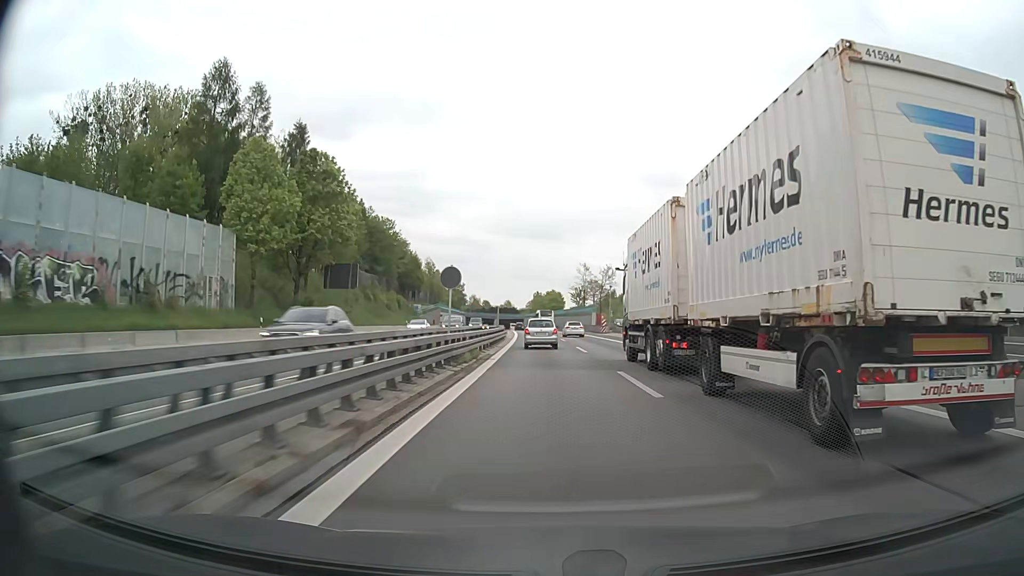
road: motorway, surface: asphalt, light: Day
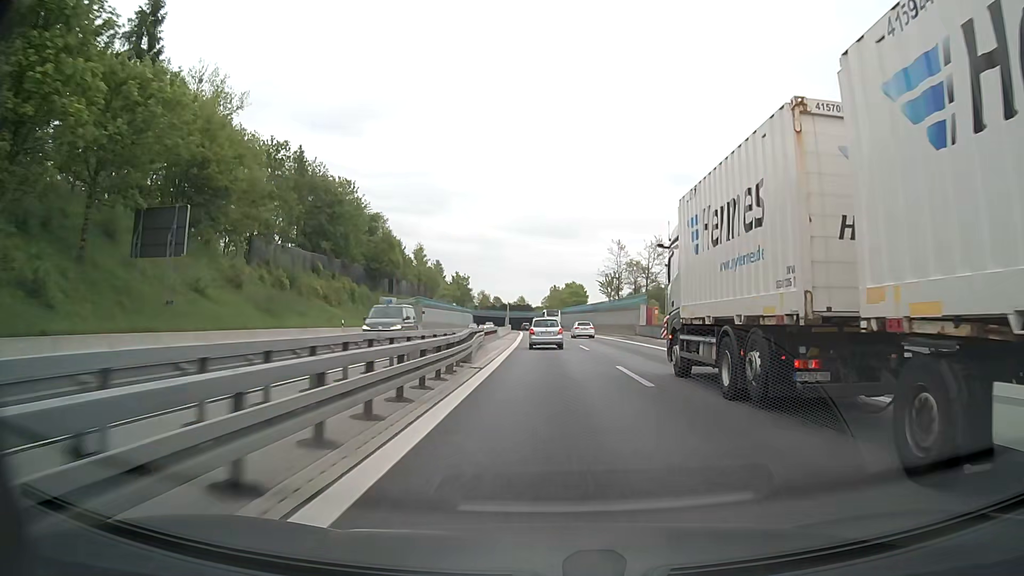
(-0.3, +34.1) m; -1°
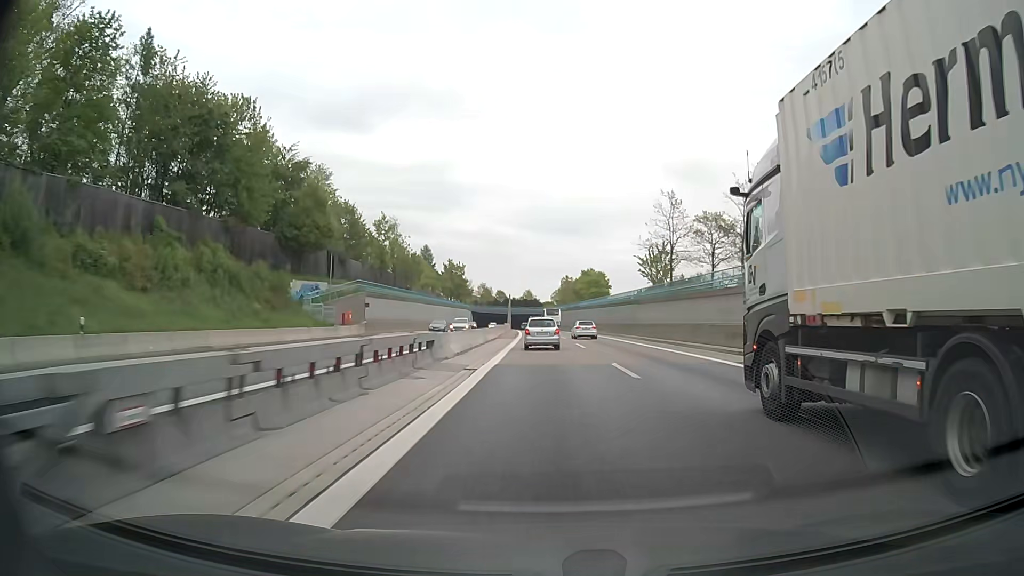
(-0.2, +34.0) m; -1°
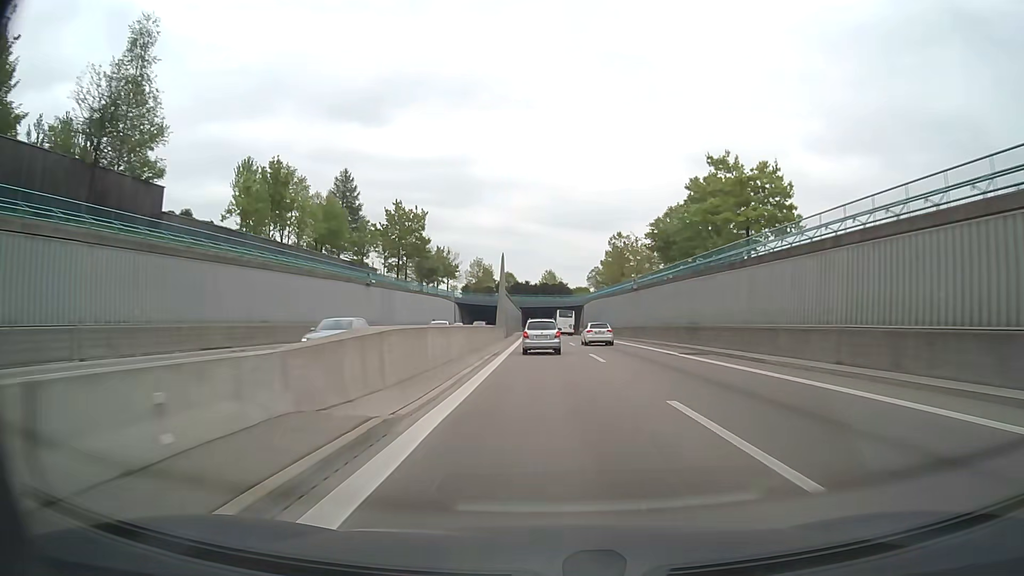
(-1.6, +83.0) m; -2°
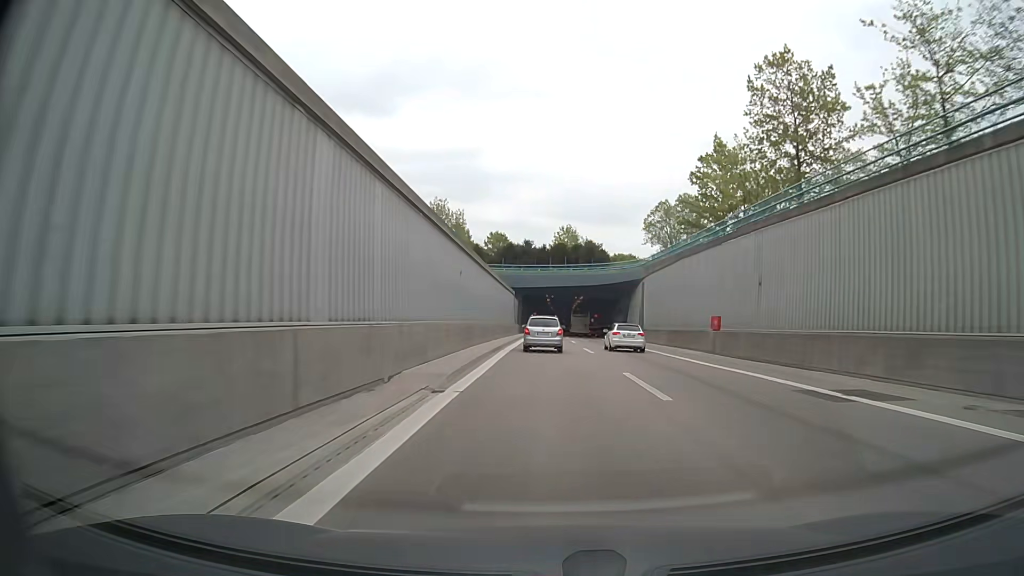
(-0.7, +66.2) m; -1°
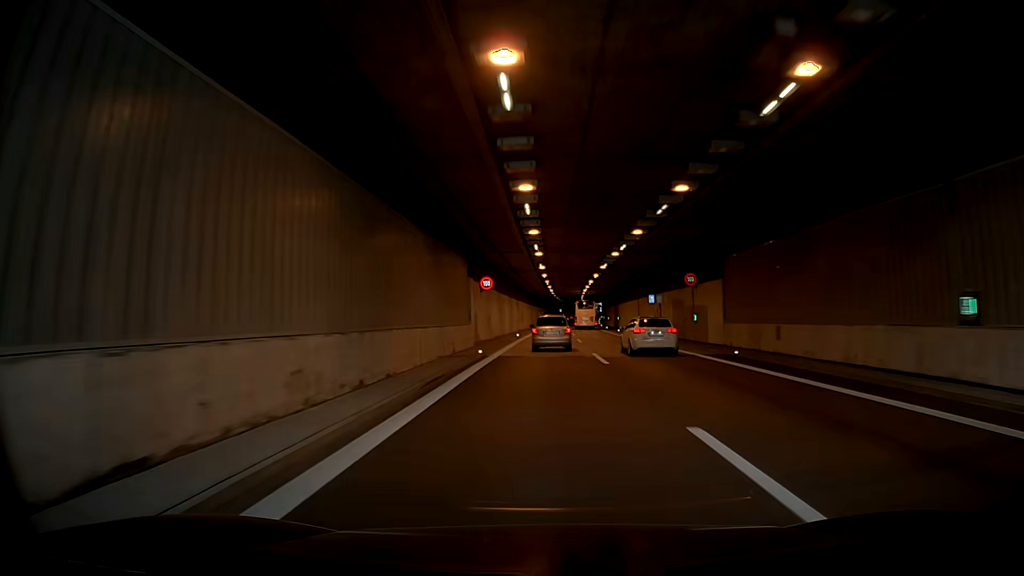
(-0.2, +81.9) m; 0°
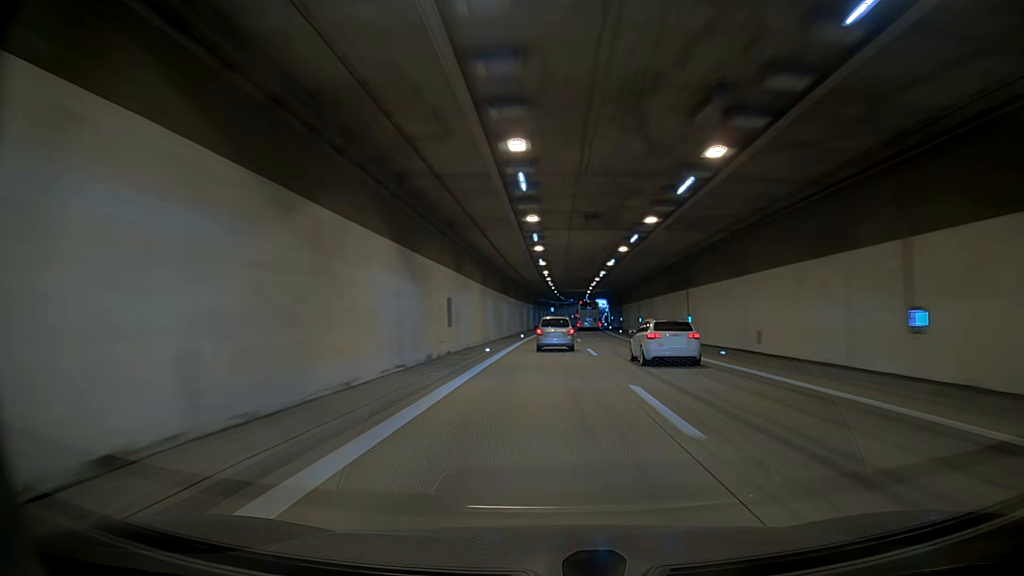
(-1.1, +48.3) m; -2°
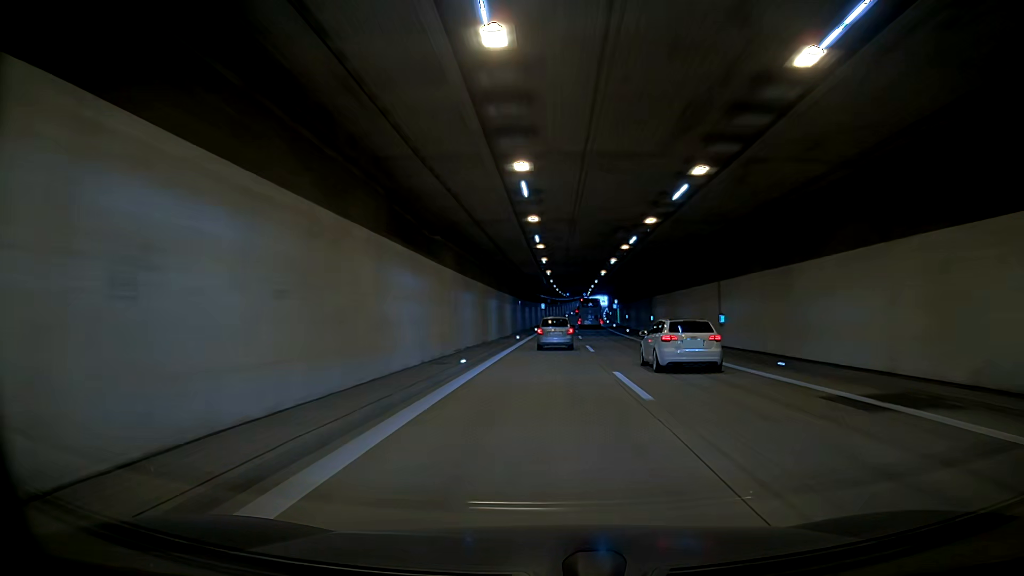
(+0.5, +32.3) m; +2°
